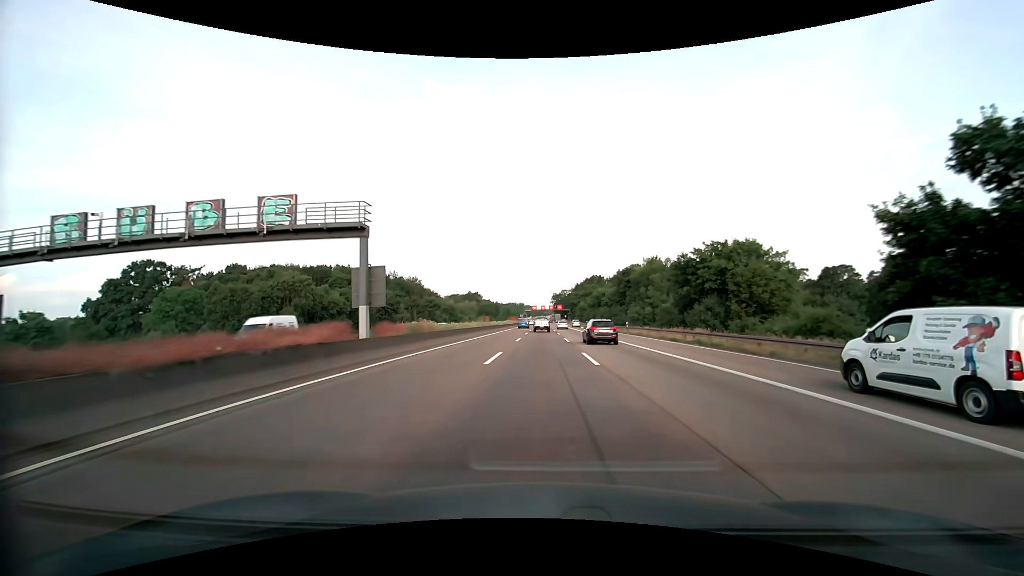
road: motorway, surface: asphalt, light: Day
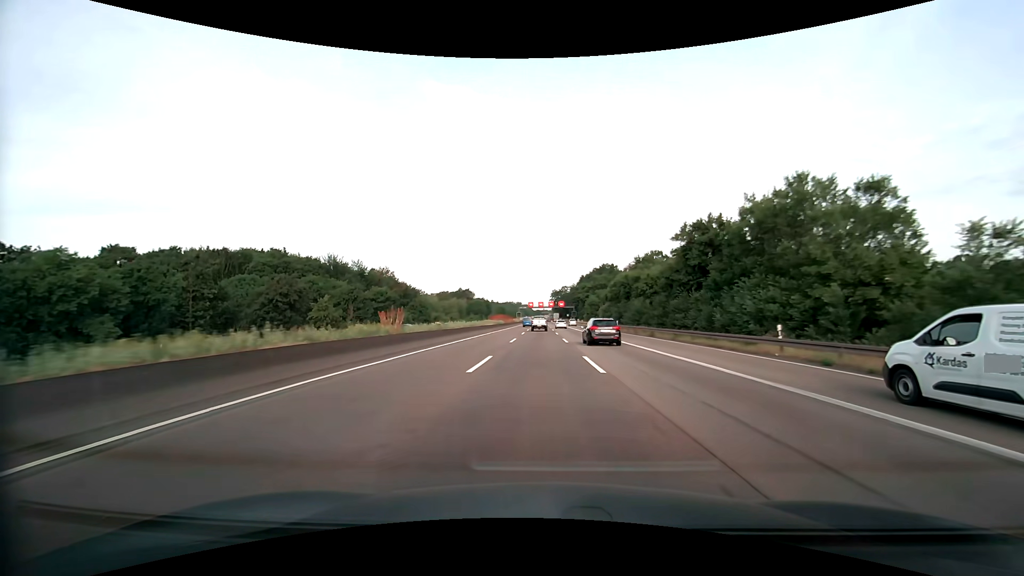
(+0.1, +38.7) m; 0°
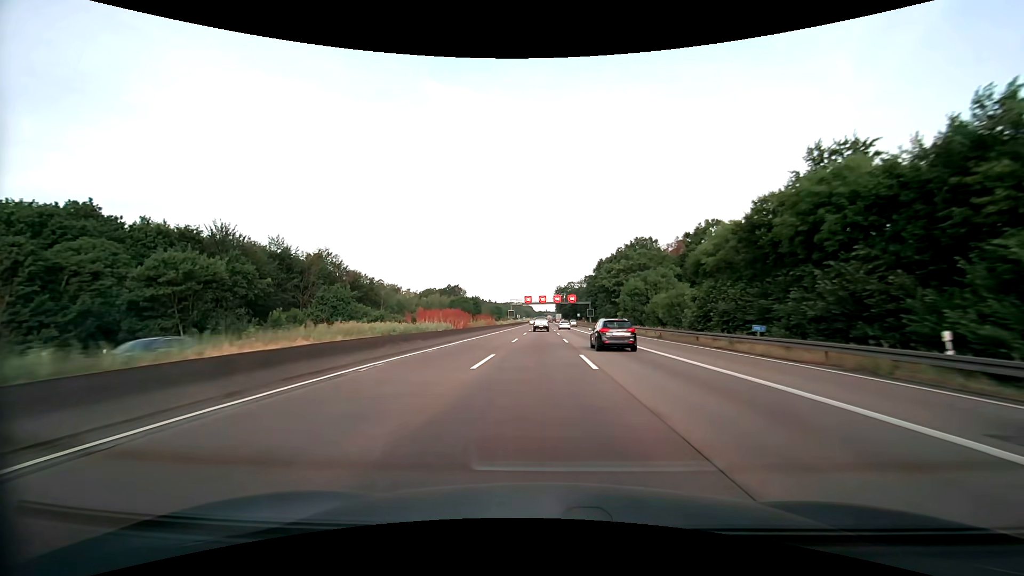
(-0.1, +52.9) m; 0°
(0, +10) (0, +20) (0, +30) (0, +40) (0, +50) (0, +60) (0, +70) (0, +80) (0, +90) (0, +100) m
